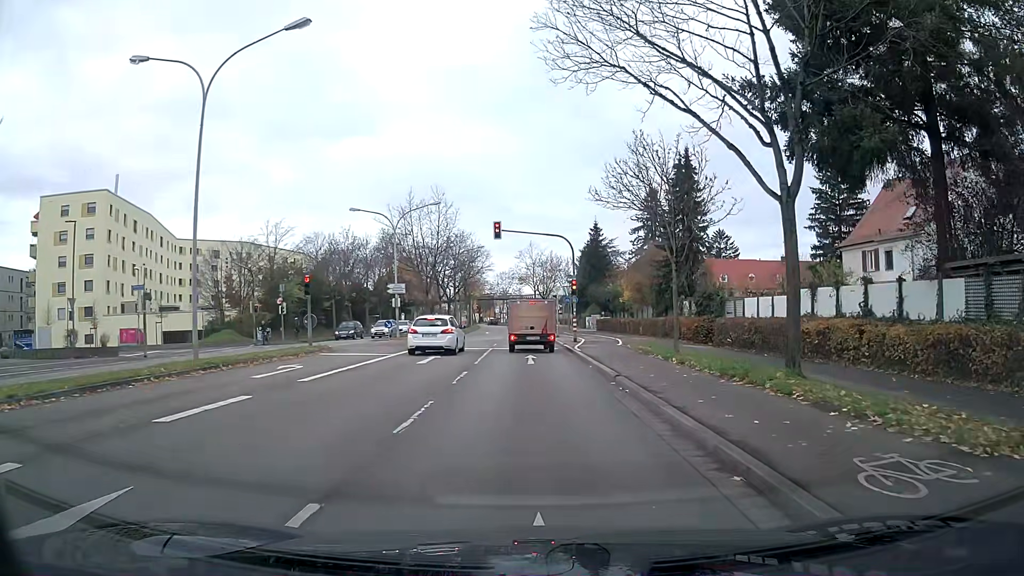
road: primary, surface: asphalt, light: Day
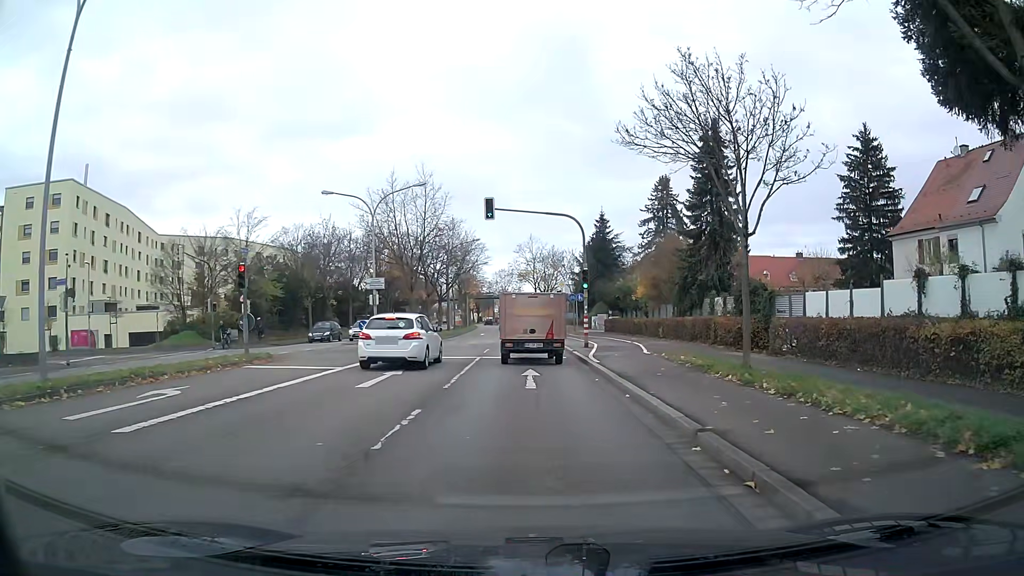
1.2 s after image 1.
(0.0, +7.0) m; 0°
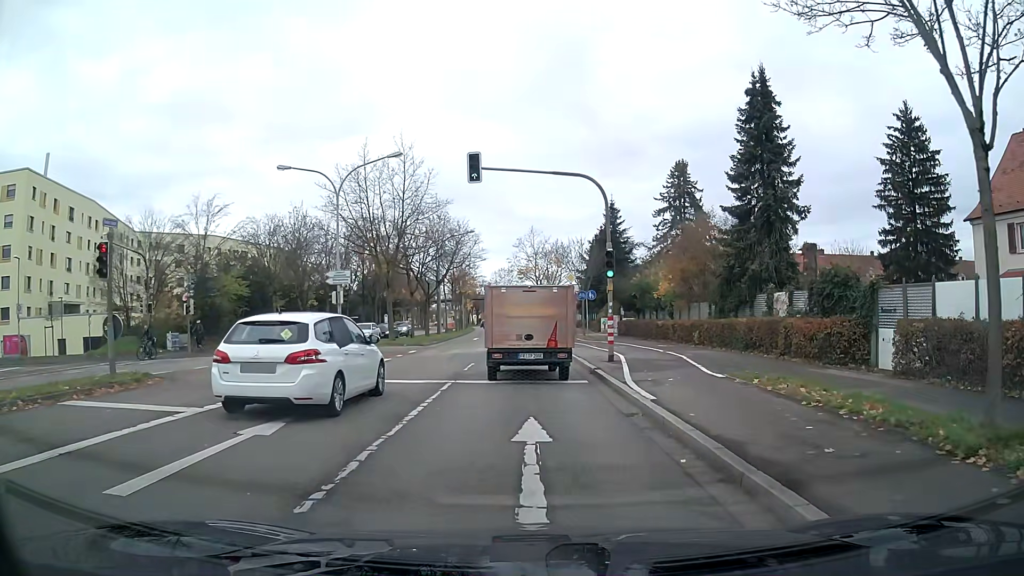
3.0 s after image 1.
(0.0, +8.2) m; 0°
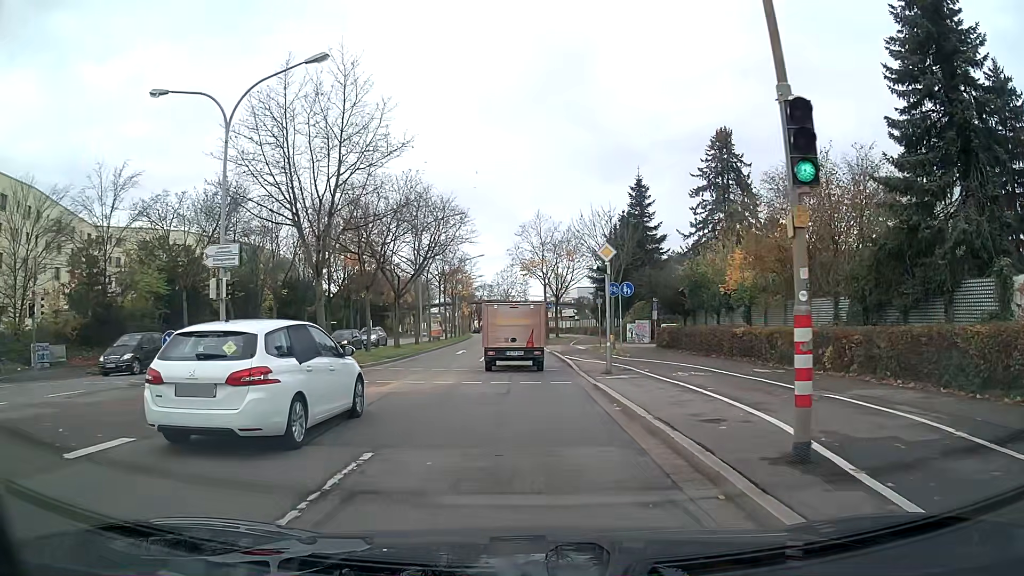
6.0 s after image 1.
(0.0, +14.4) m; 0°
